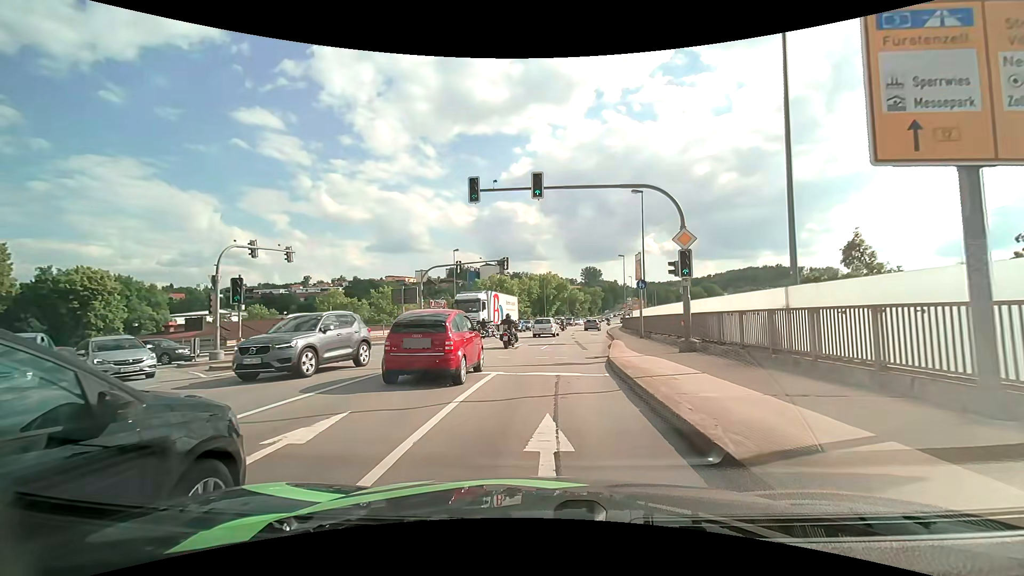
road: primary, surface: asphalt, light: Day
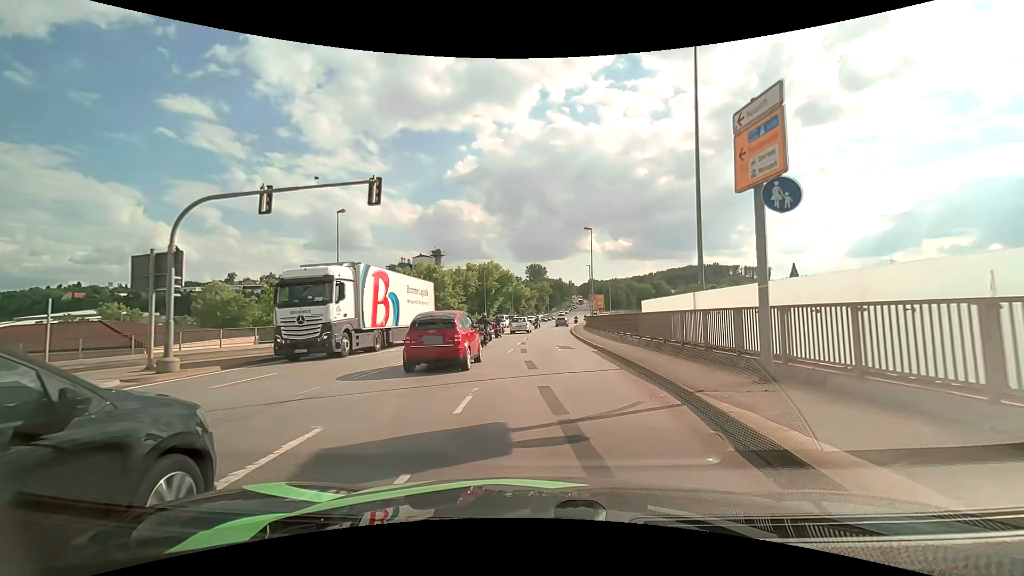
(+0.8, +21.4) m; +6°
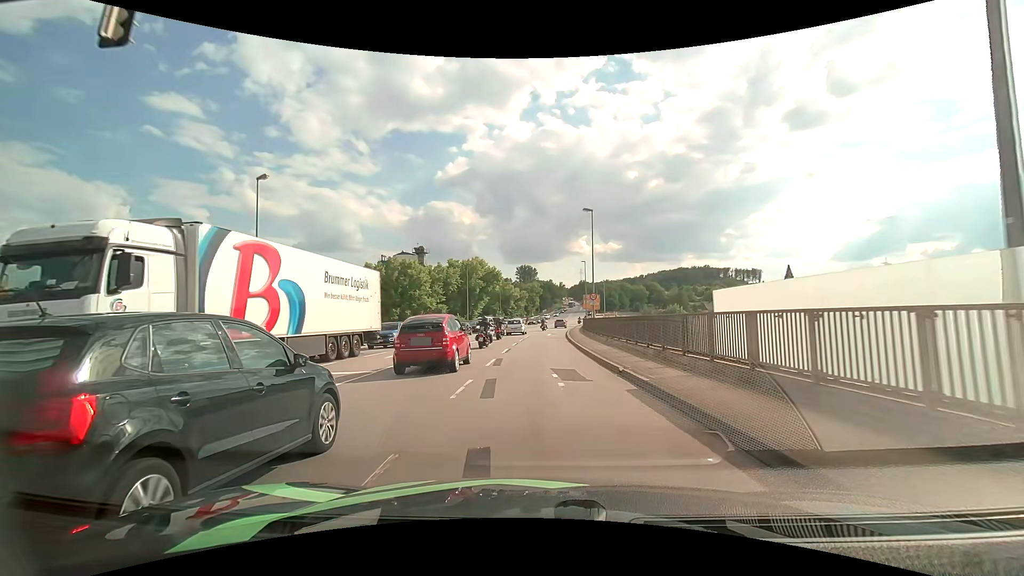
(+0.2, +10.0) m; +1°
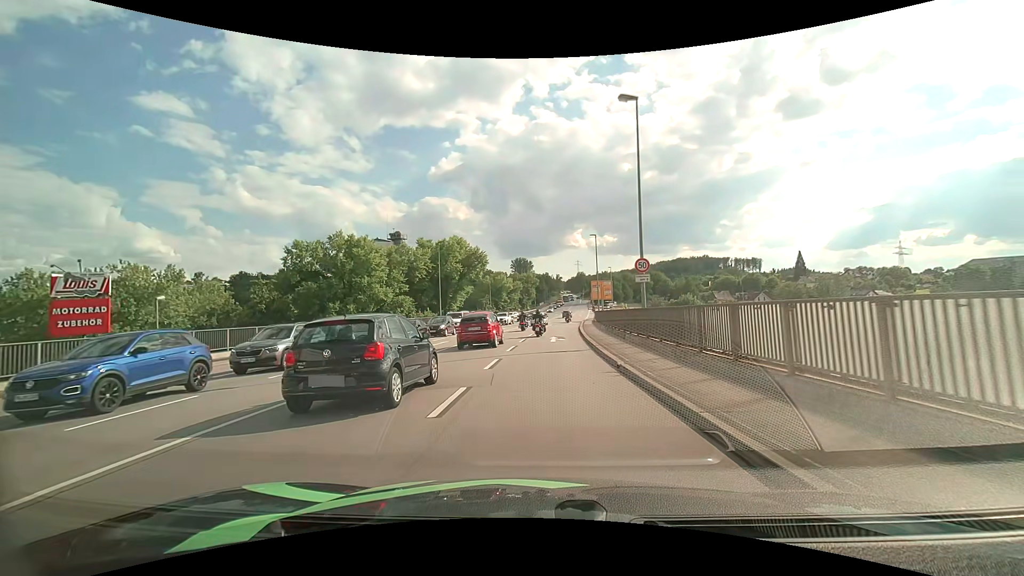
(+0.1, +19.8) m; +1°
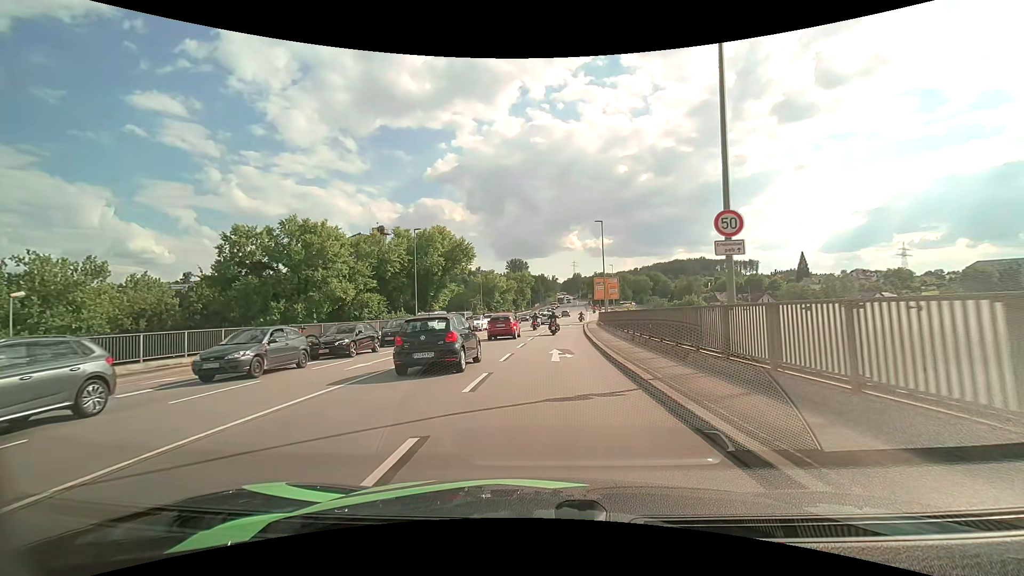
(0.0, +9.8) m; +1°
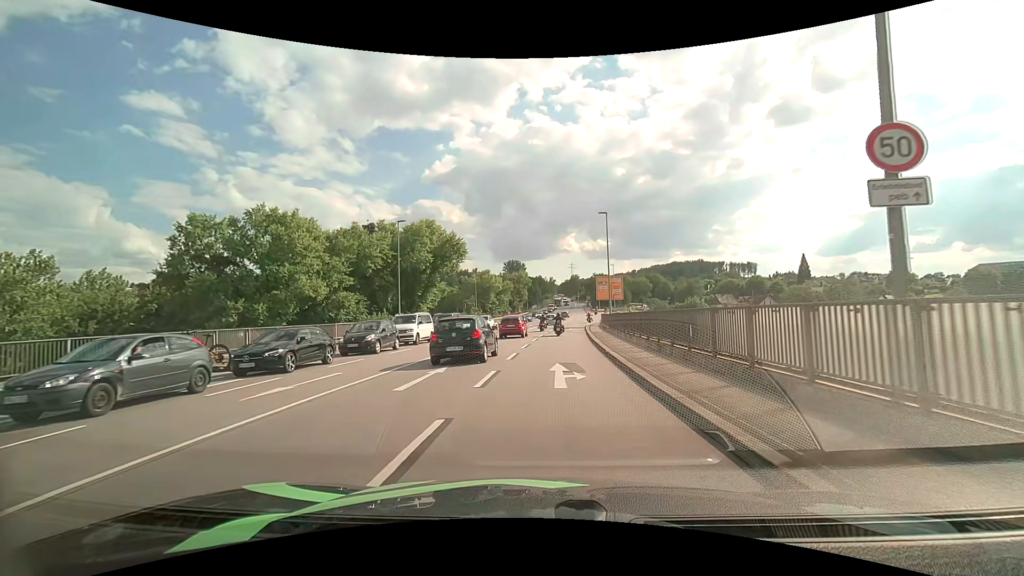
(0.0, +5.1) m; 0°
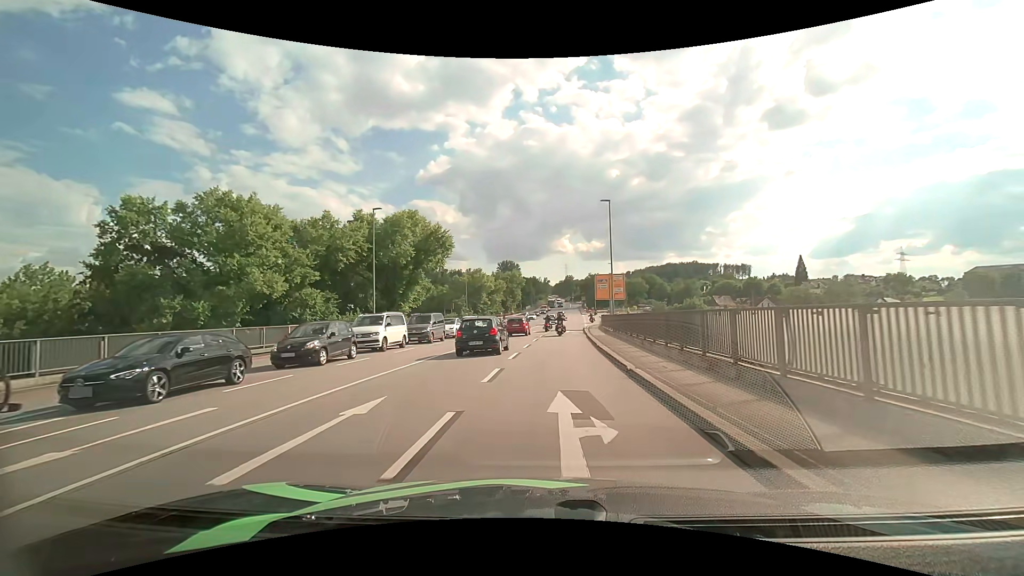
(0.0, +5.4) m; +1°
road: primary_link
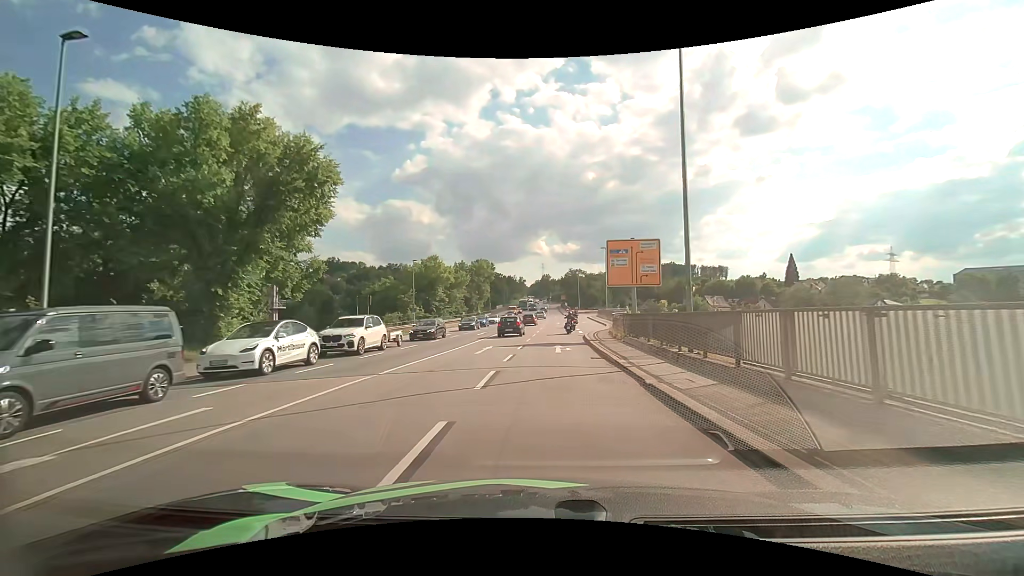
(+0.6, +25.0) m; +3°
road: primary
(0, +10) (+1, +20) (+1, +30) (+1, +40) (+2, +50) (+2, +60) (+2, +70) (+3, +80) (+3, +90) (+3, +100) m
